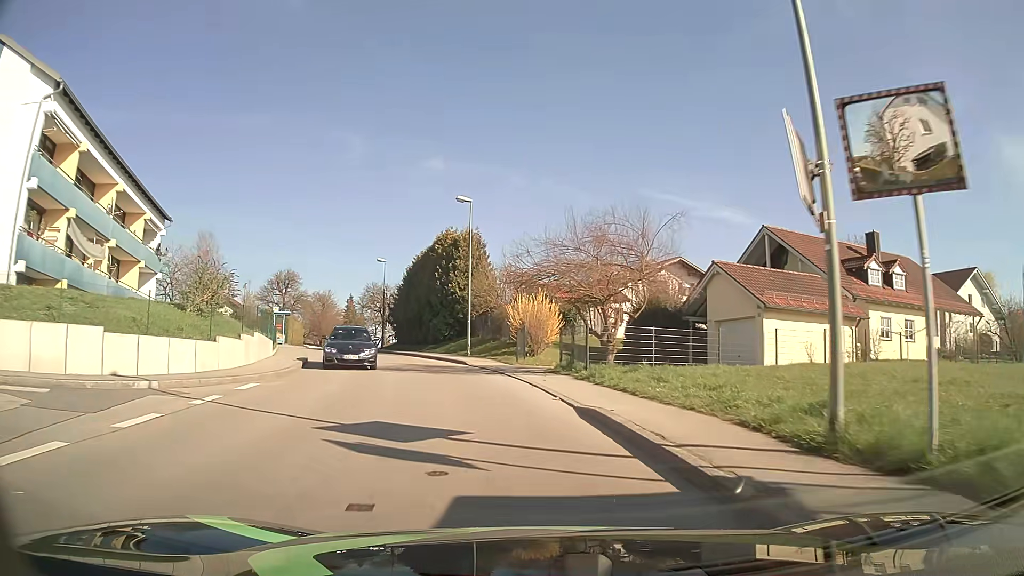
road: unclassified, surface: asphalt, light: Day
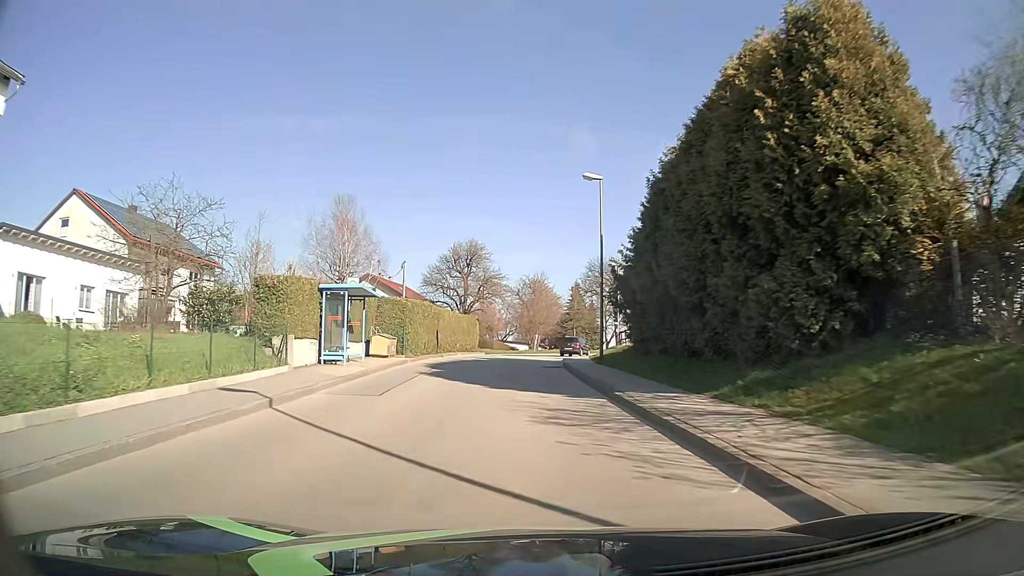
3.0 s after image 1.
(-5.8, +31.1) m; -21°
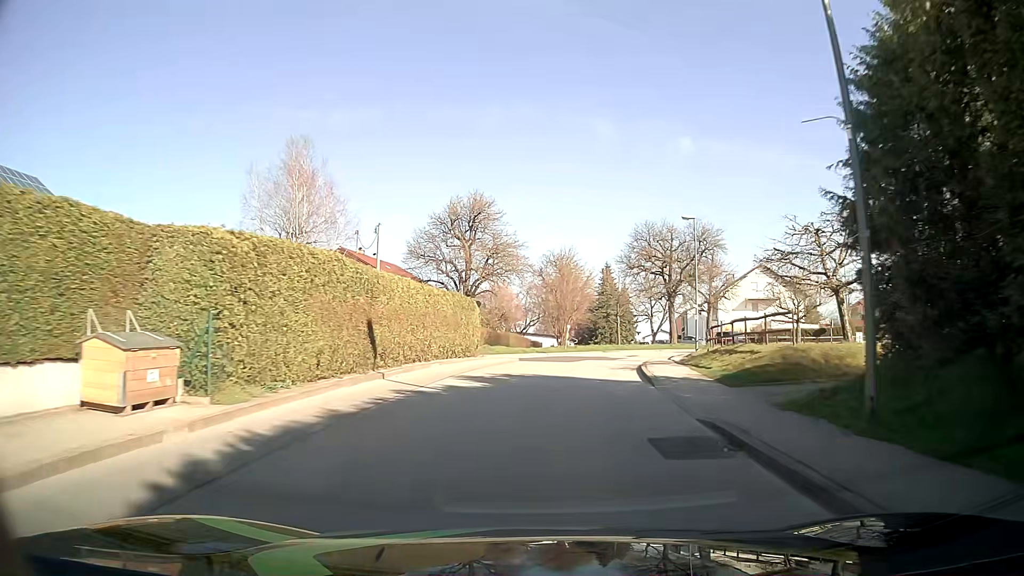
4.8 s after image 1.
(-0.7, +20.5) m; -2°
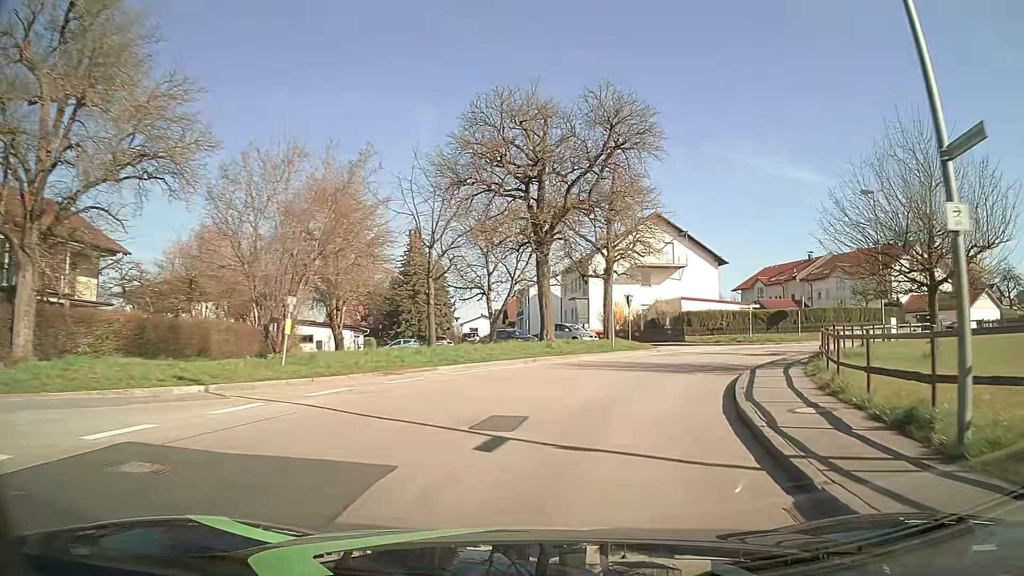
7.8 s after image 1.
(+3.8, +33.1) m; +16°
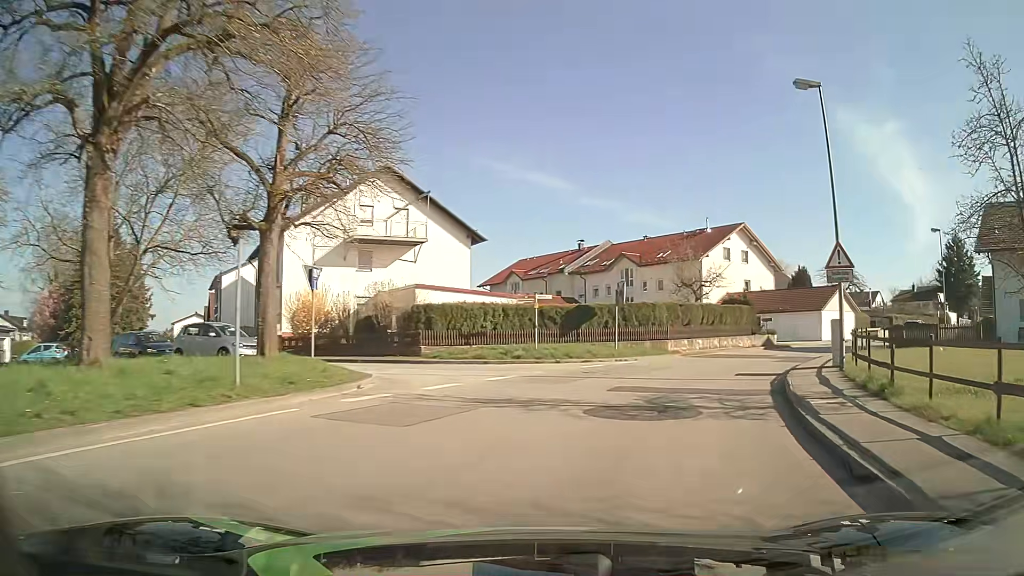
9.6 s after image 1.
(+3.5, +18.5) m; +23°
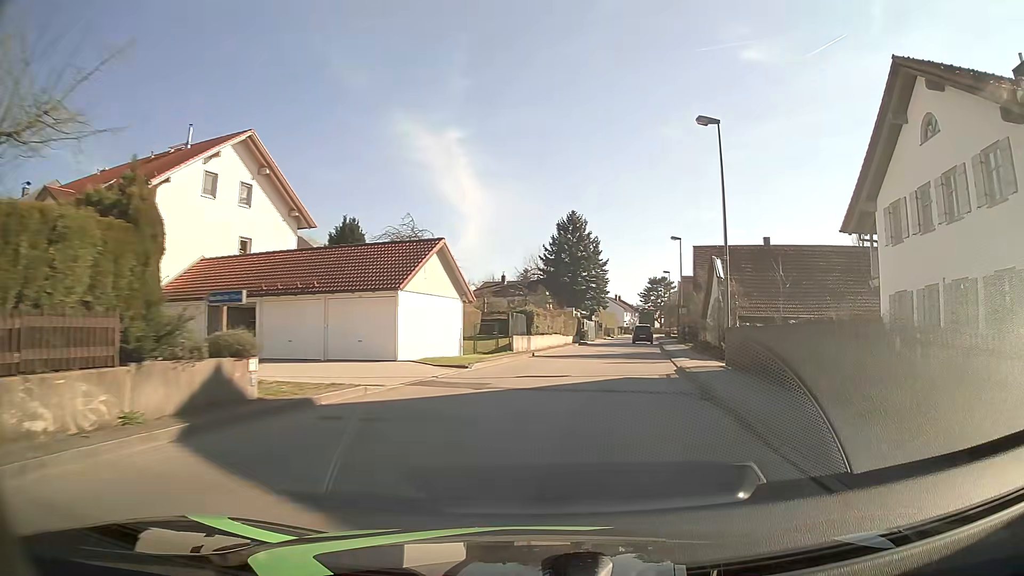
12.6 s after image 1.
(+10.8, +29.3) m; +40°
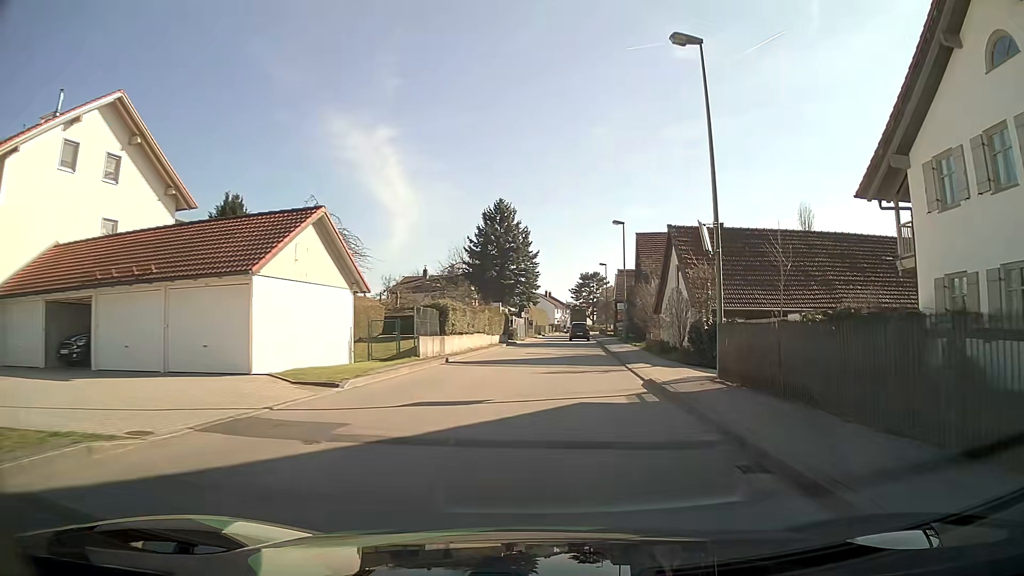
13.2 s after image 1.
(+0.4, +6.8) m; +7°
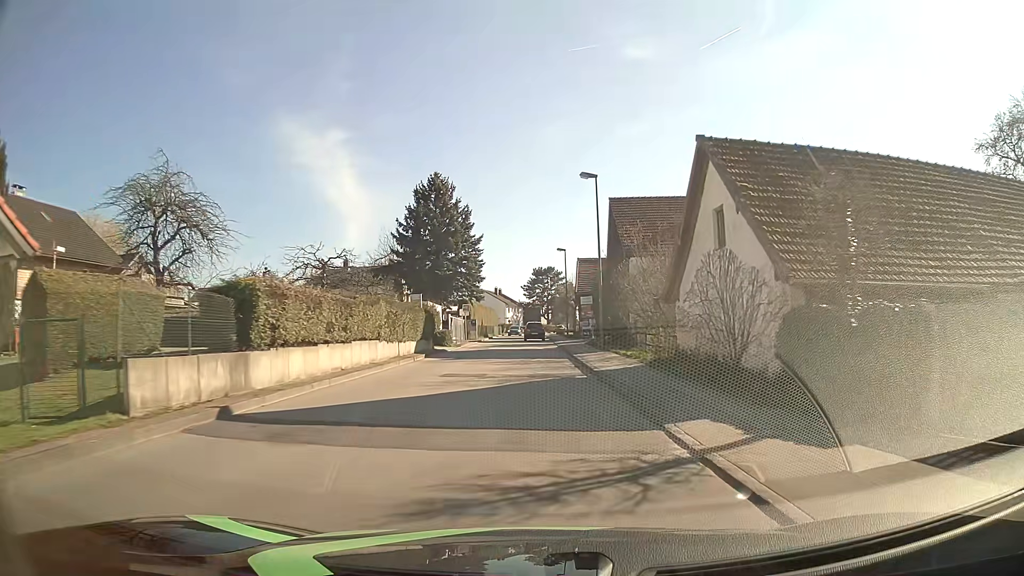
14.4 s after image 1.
(+0.7, +14.3) m; +4°
(0, +10) (0, +20) (0, +30) (0, +40) (0, +50) (0, +60) (0, +70) (0, +80) (0, +90) (0, +100) m
